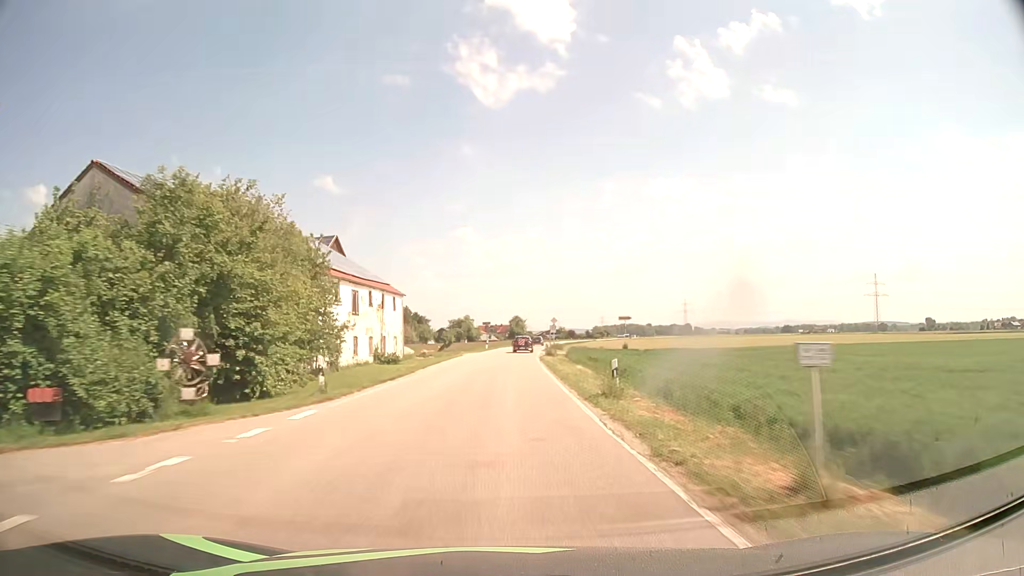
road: secondary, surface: asphalt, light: Day
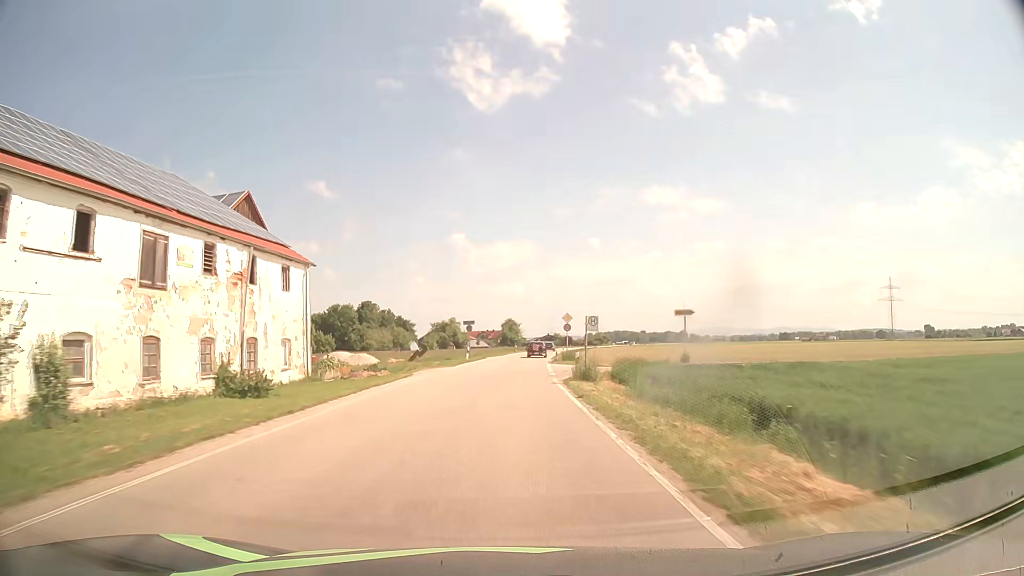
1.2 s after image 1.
(+0.1, +25.1) m; 0°
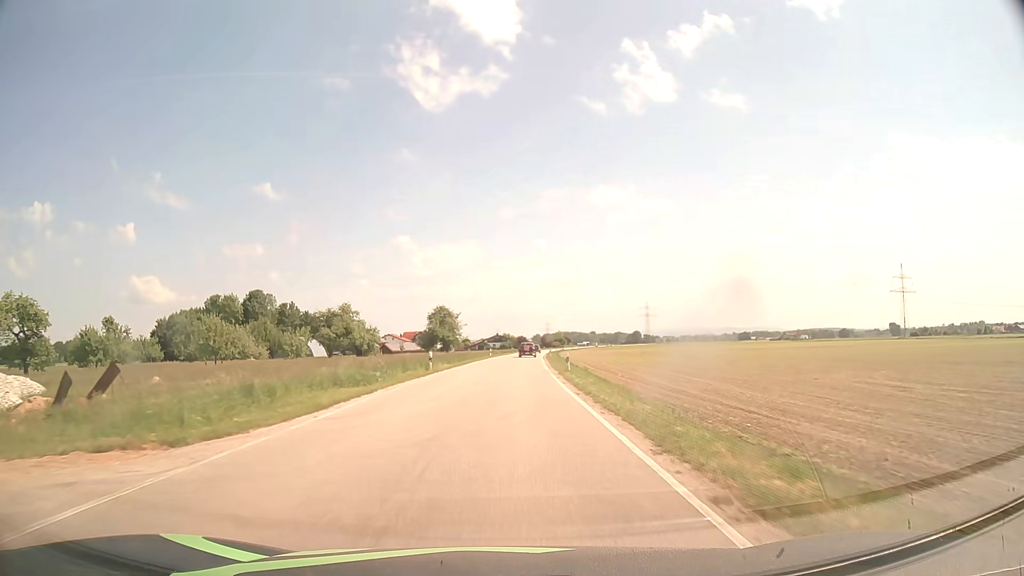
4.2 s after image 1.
(+2.4, +62.4) m; +5°
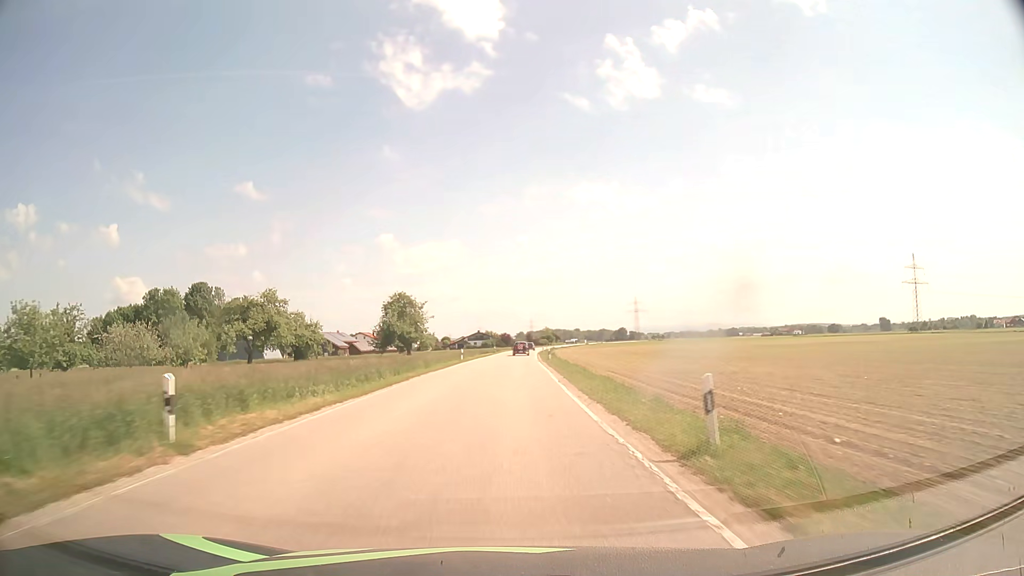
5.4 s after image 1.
(+0.4, +25.0) m; +2°
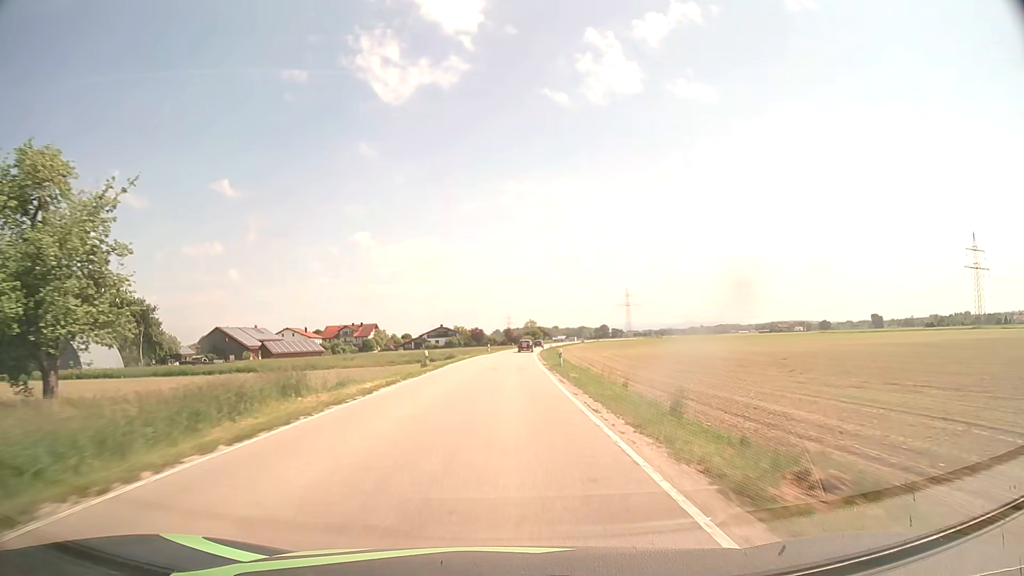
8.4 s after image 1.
(+1.1, +62.5) m; +2°
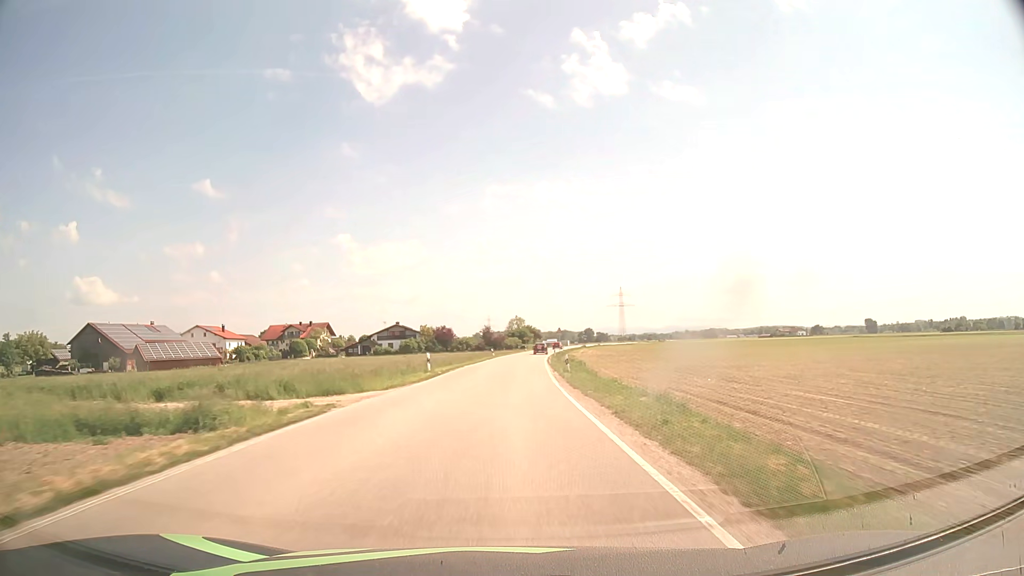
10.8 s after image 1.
(+0.6, +50.1) m; +1°
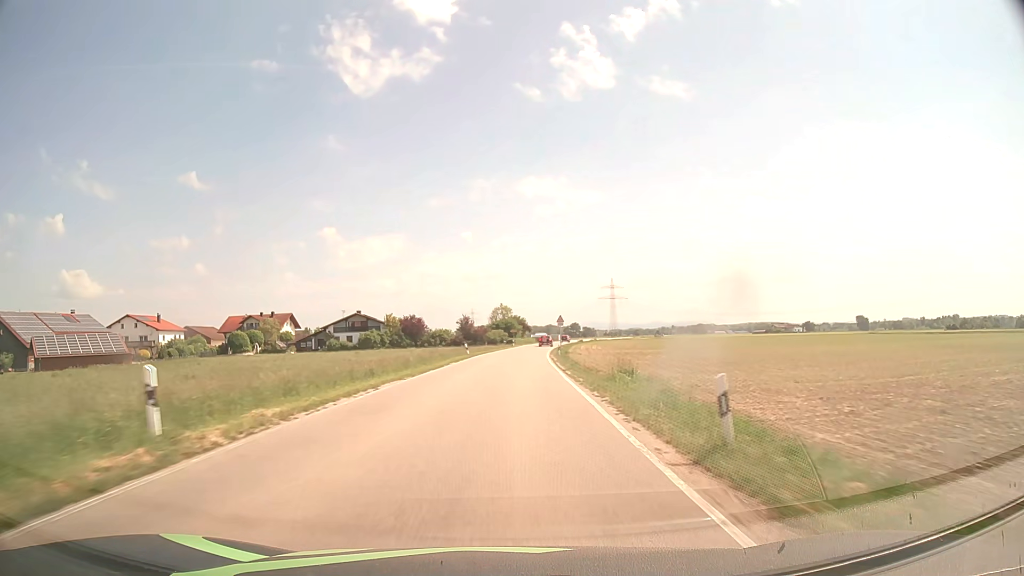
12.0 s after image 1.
(+0.2, +25.0) m; +1°
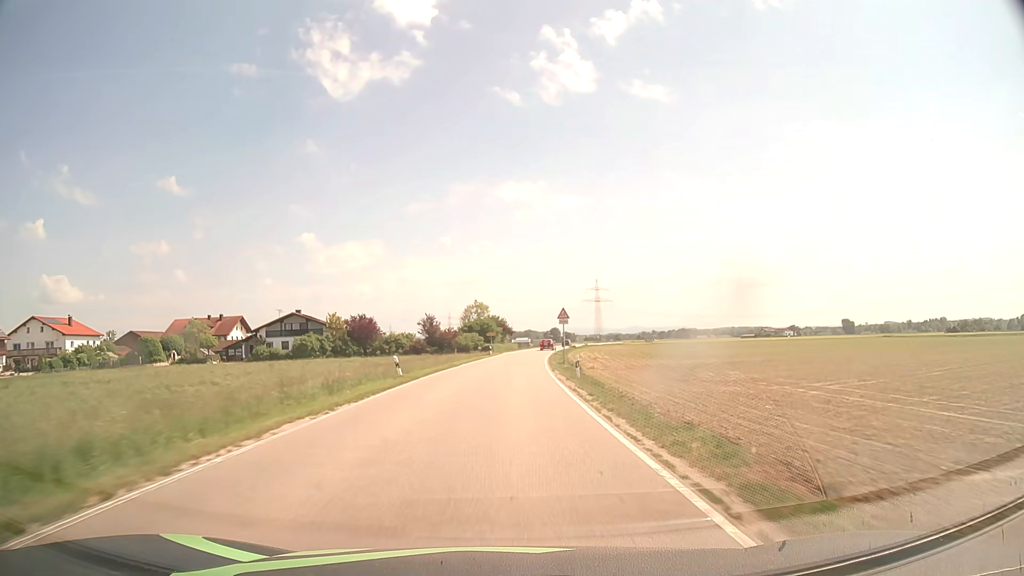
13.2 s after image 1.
(+0.3, +25.0) m; +2°
(0, +10) (0, +20) (+1, +30) (+1, +40) (+2, +50) (+2, +60) (+3, +70) (+4, +80) (+5, +90) (+6, +100) m
